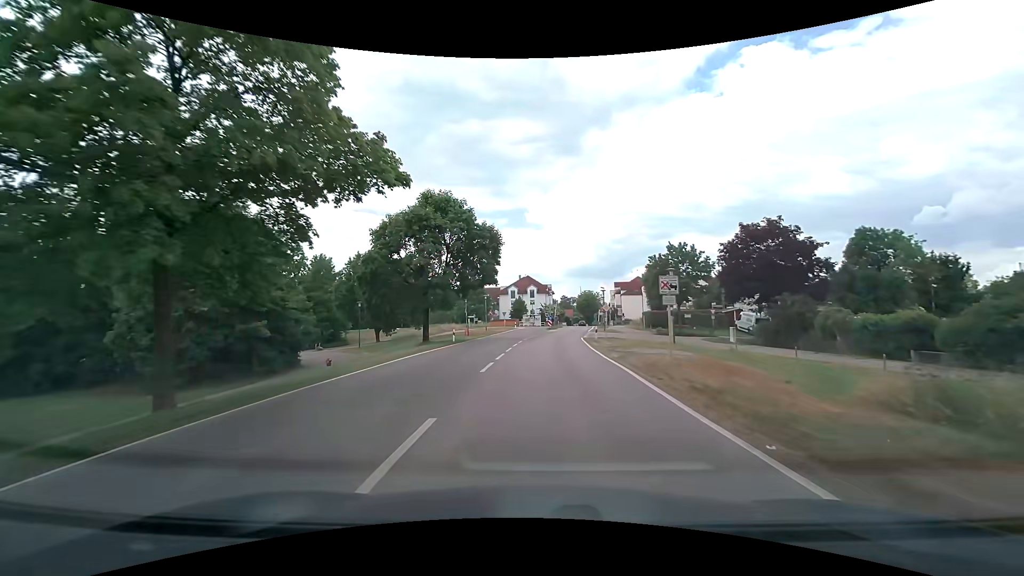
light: Day
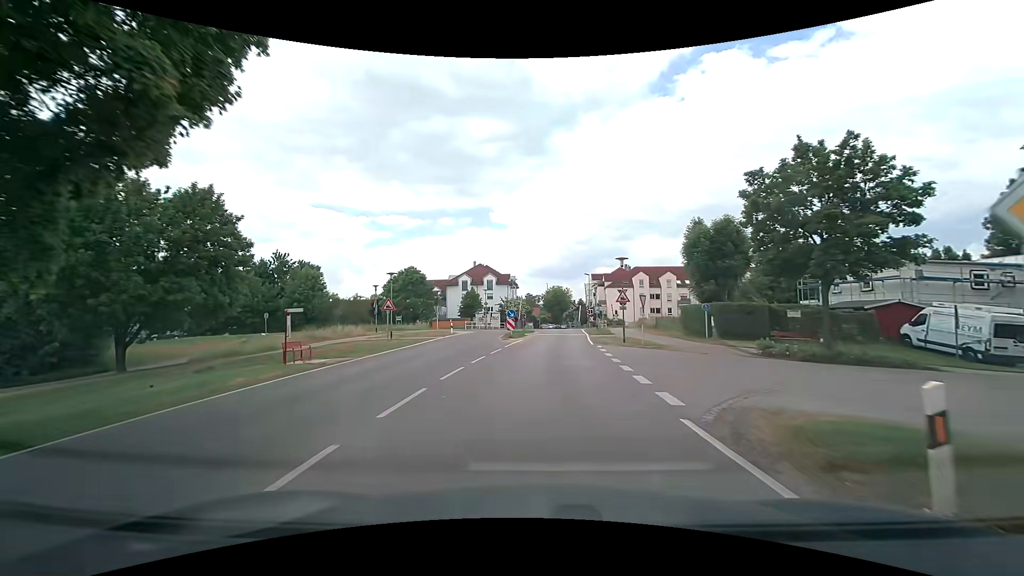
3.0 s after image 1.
(+0.9, +32.6) m; +4°
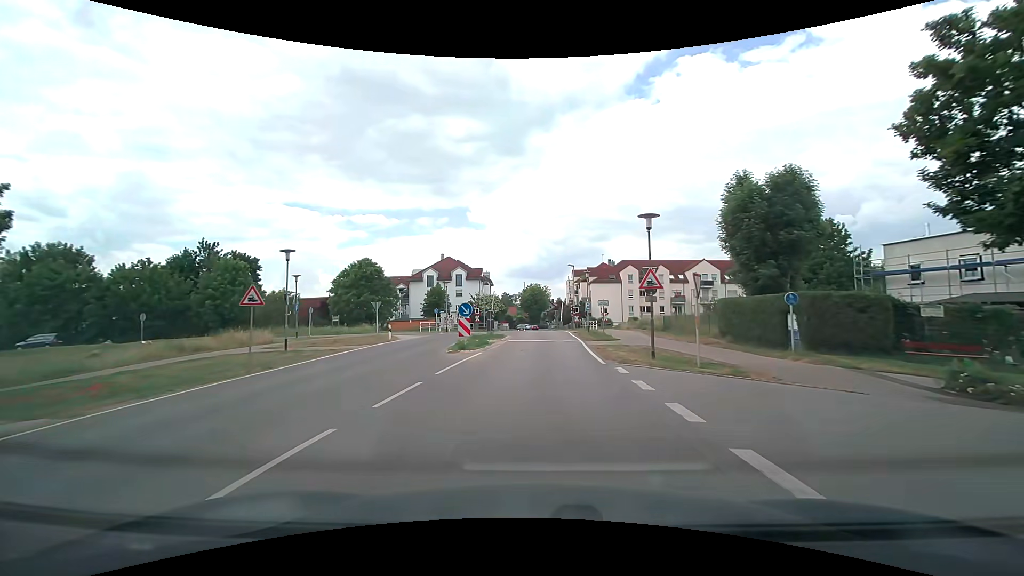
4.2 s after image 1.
(+0.4, +12.5) m; +3°
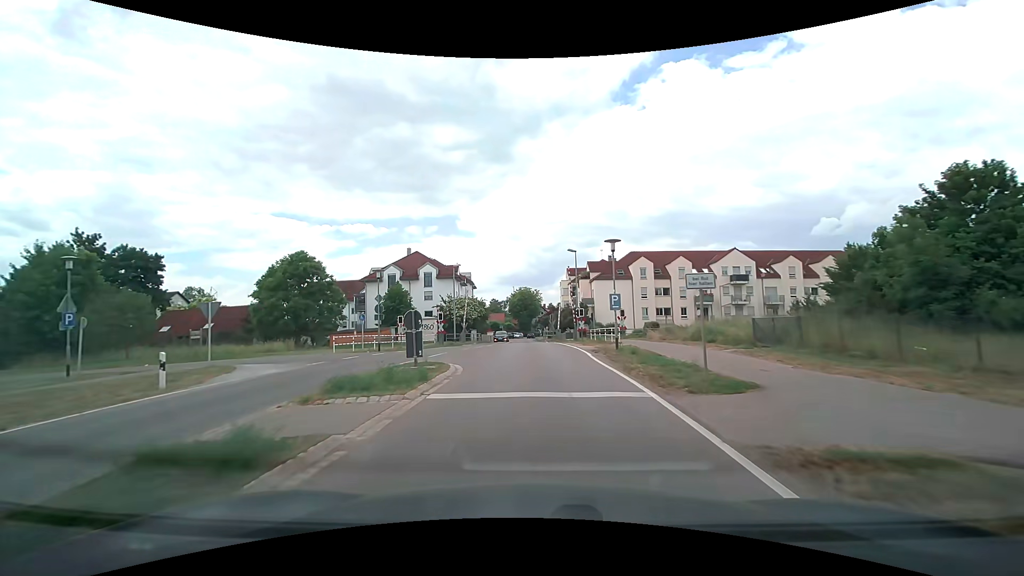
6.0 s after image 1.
(+0.3, +18.6) m; +1°
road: tertiary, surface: asphalt
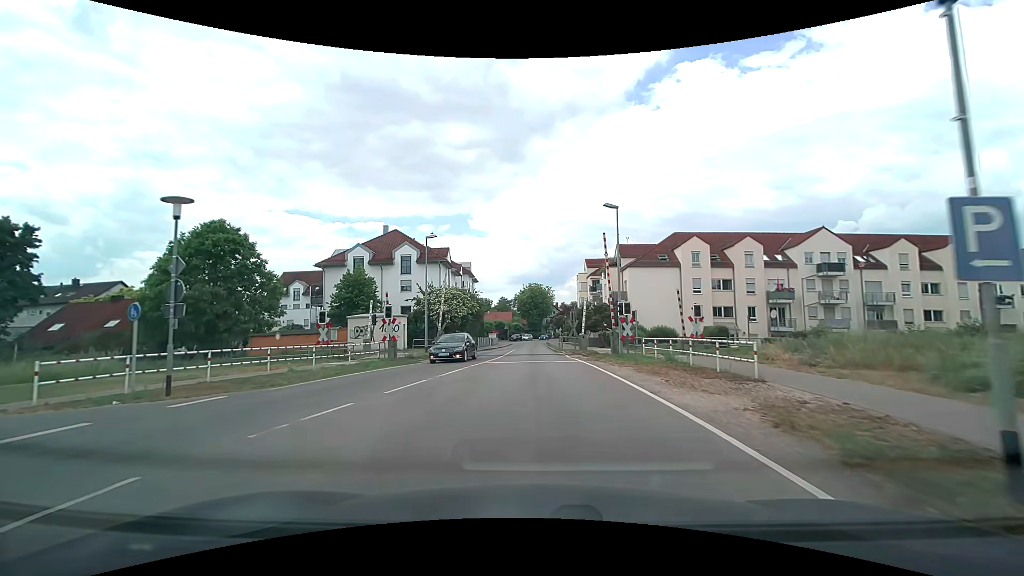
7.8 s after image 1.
(0.0, +18.2) m; -1°
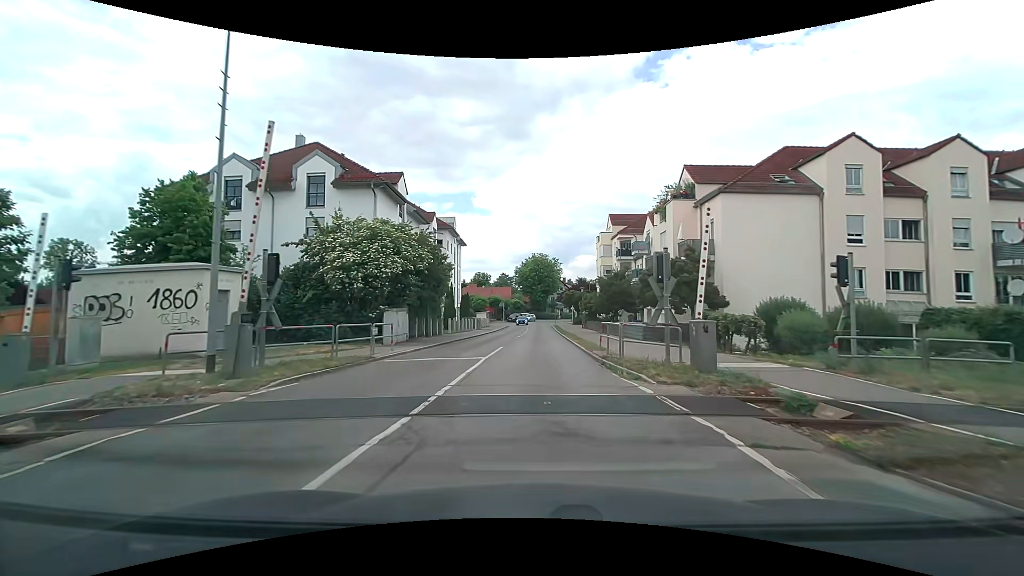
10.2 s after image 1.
(-0.3, +24.1) m; 0°
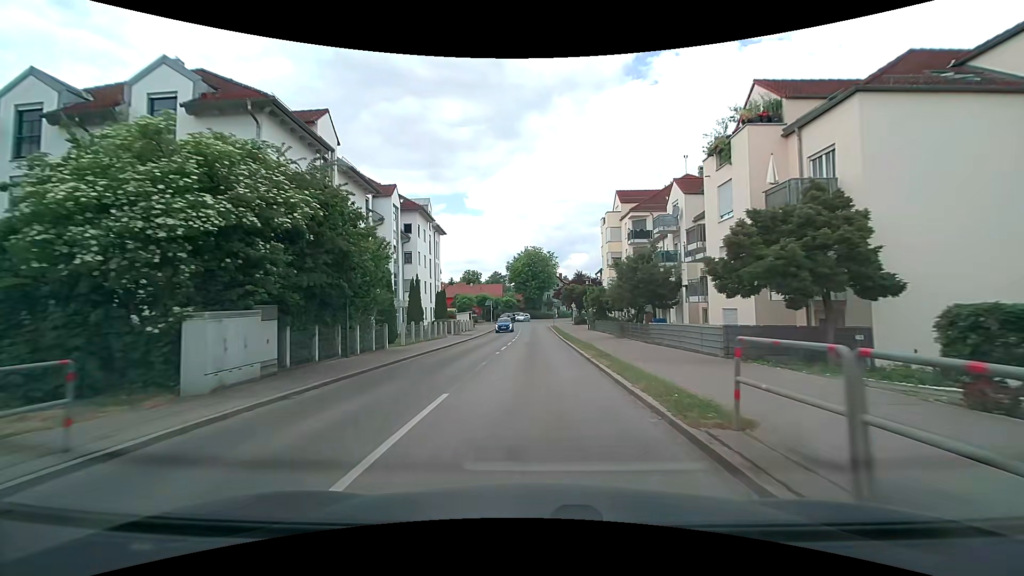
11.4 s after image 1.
(+0.1, +12.5) m; +1°
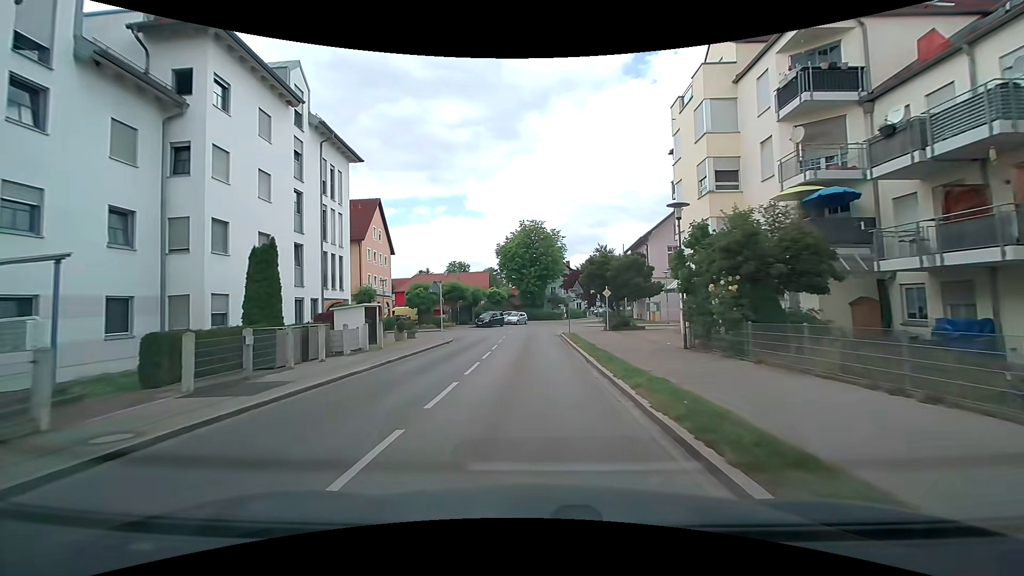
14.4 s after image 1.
(+0.2, +32.3) m; 0°
